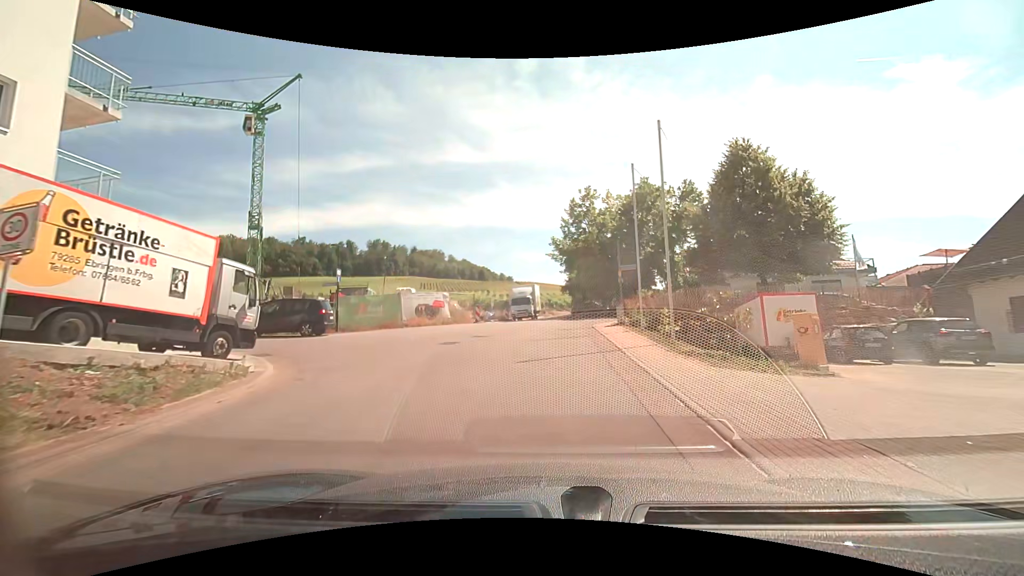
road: residential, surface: asphalt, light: Day
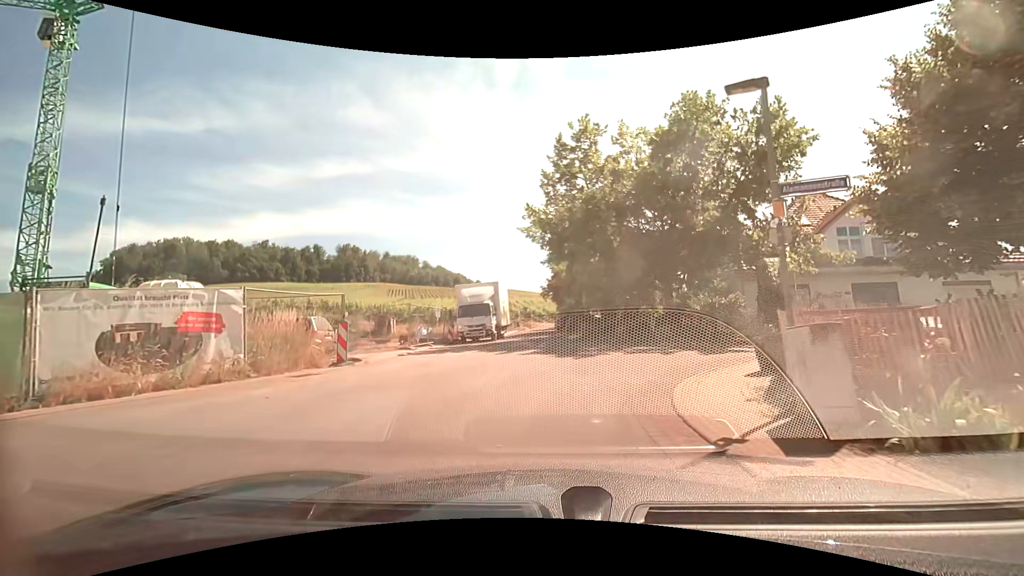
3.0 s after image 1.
(+0.2, +18.6) m; +1°
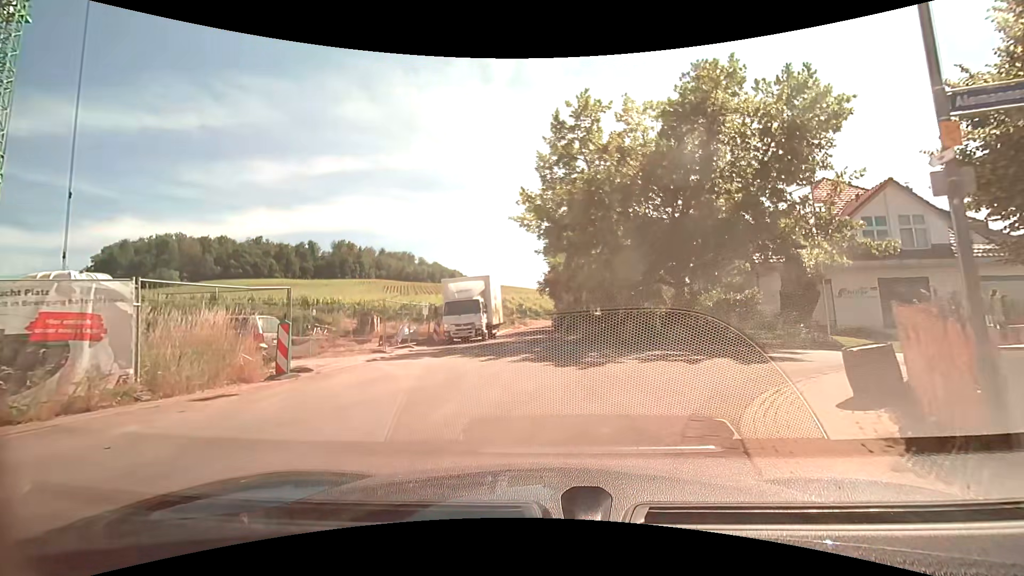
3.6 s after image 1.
(0.0, +2.7) m; +1°
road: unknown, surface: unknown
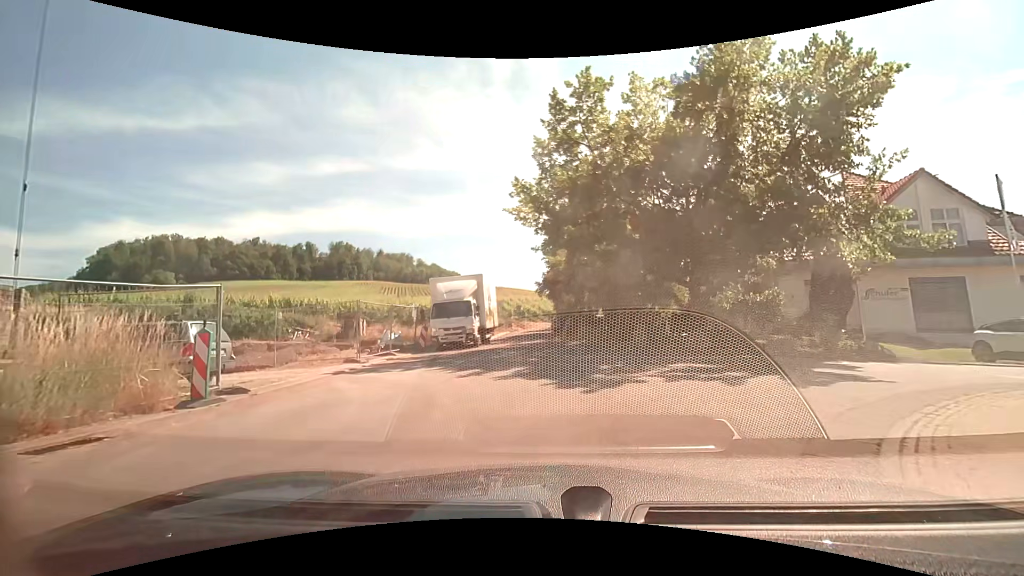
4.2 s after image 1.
(0.0, +2.4) m; 0°
